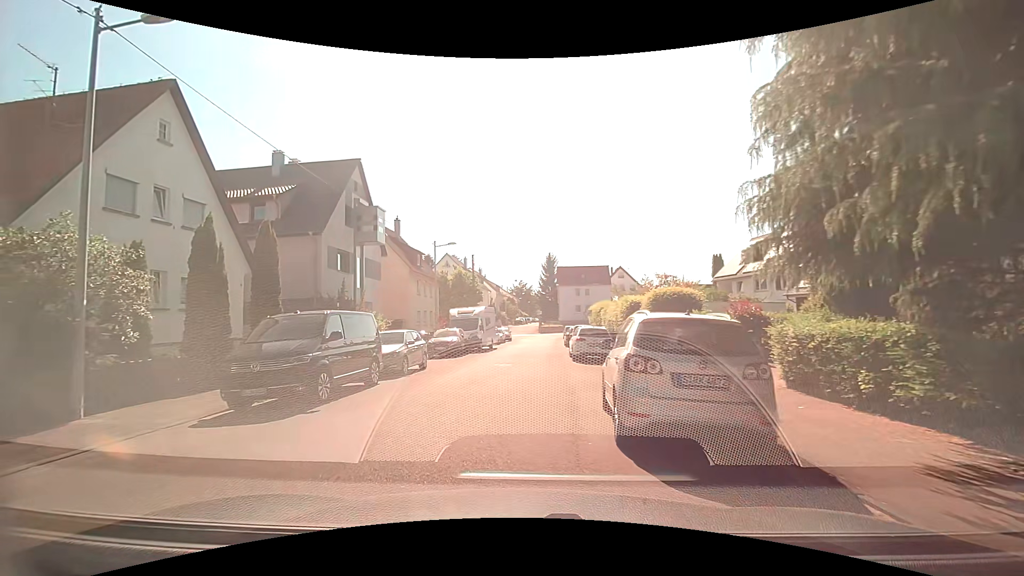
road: residential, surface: asphalt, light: Day
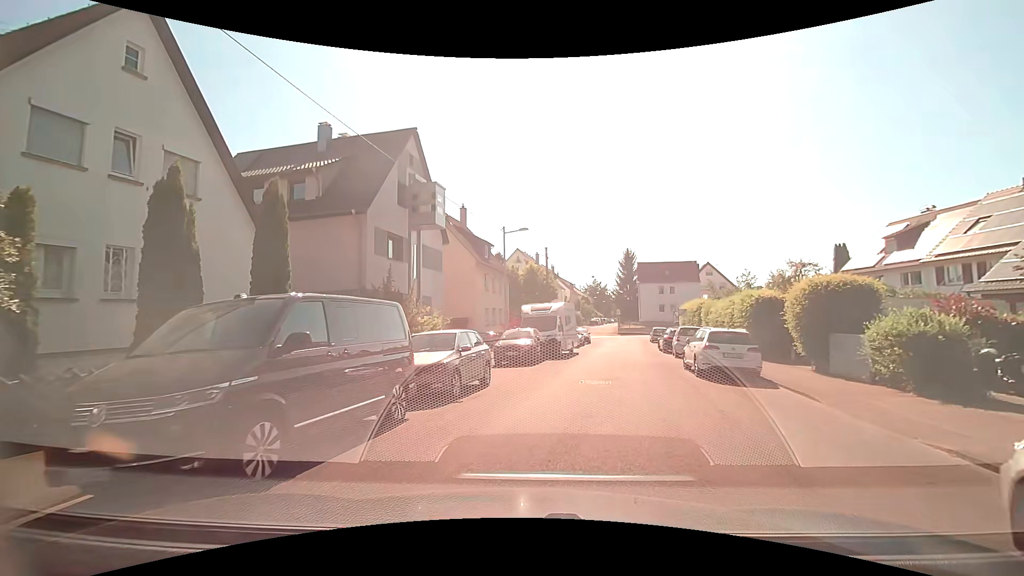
(-0.8, +5.8) m; -11°
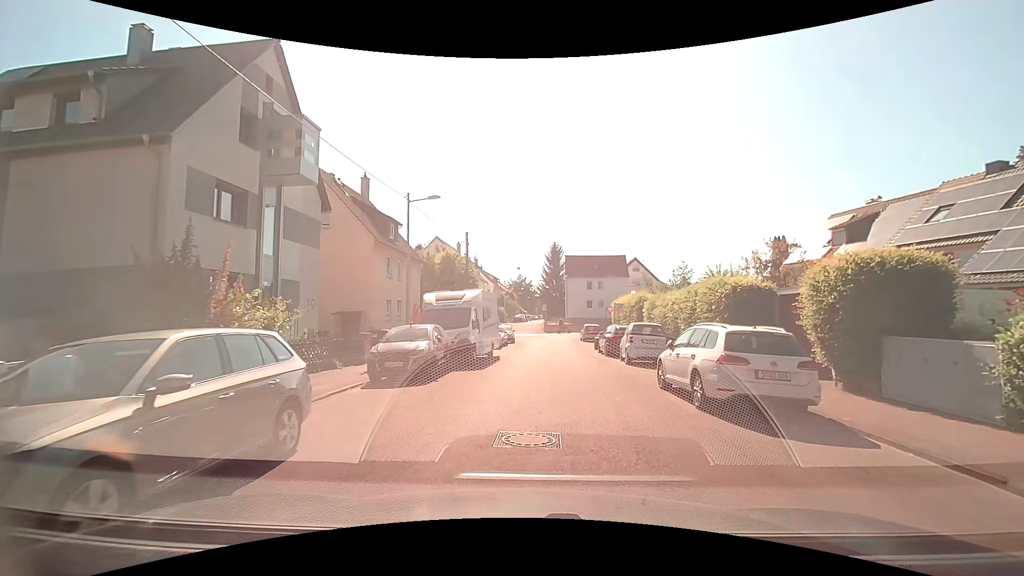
(+0.5, +6.9) m; +7°
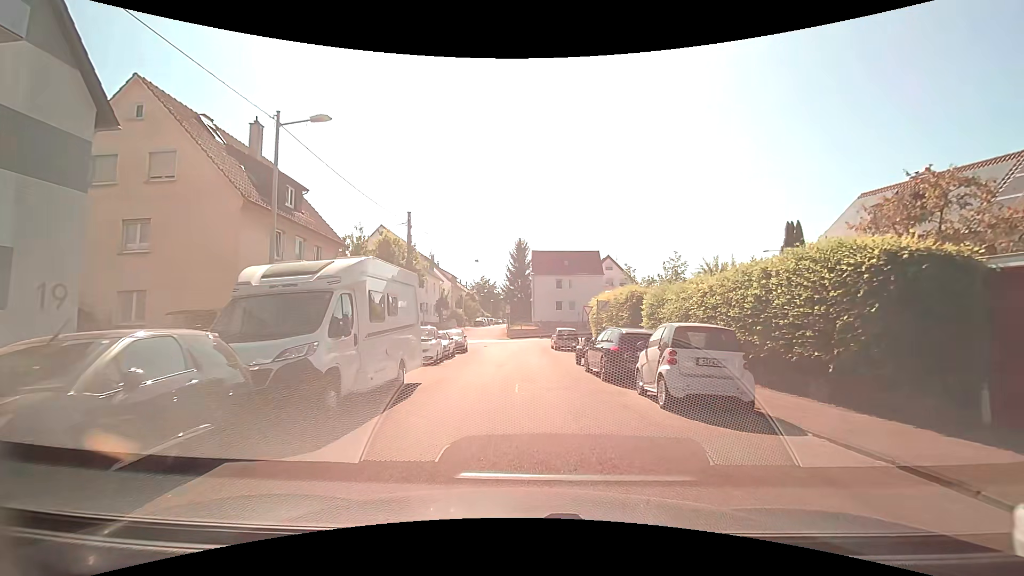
(+0.7, +9.7) m; +5°
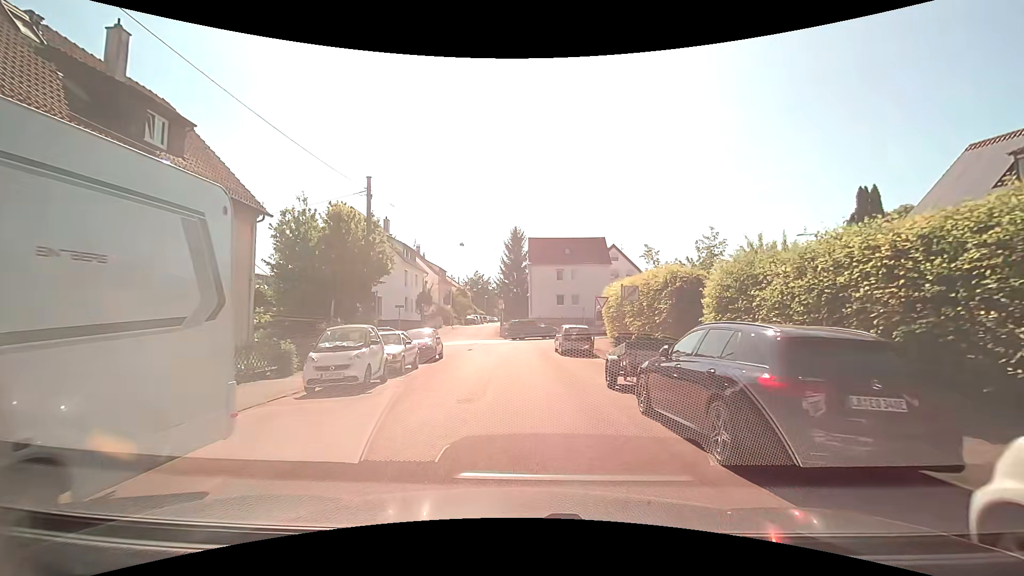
(+0.1, +8.6) m; +1°
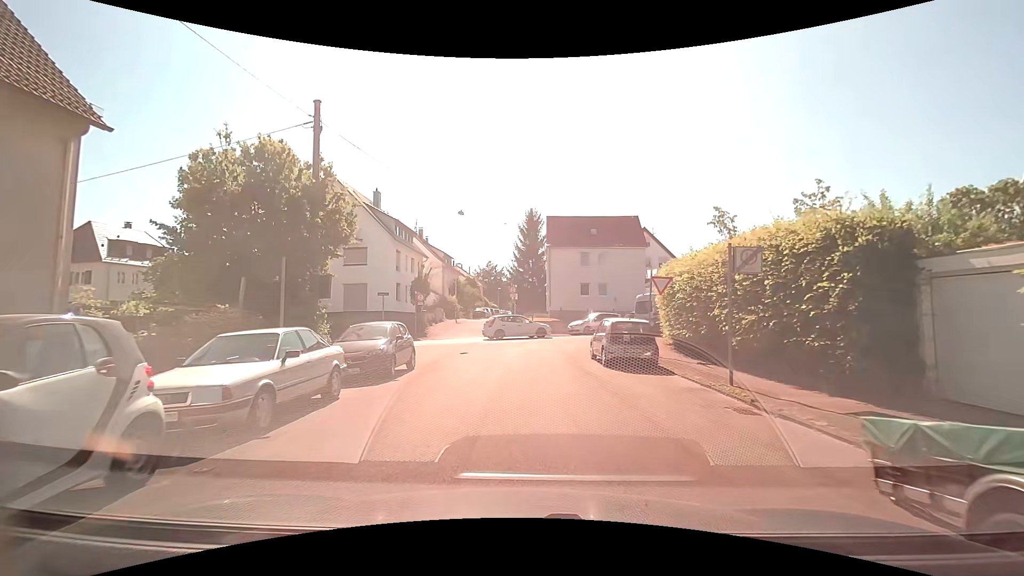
(-0.2, +9.3) m; -2°
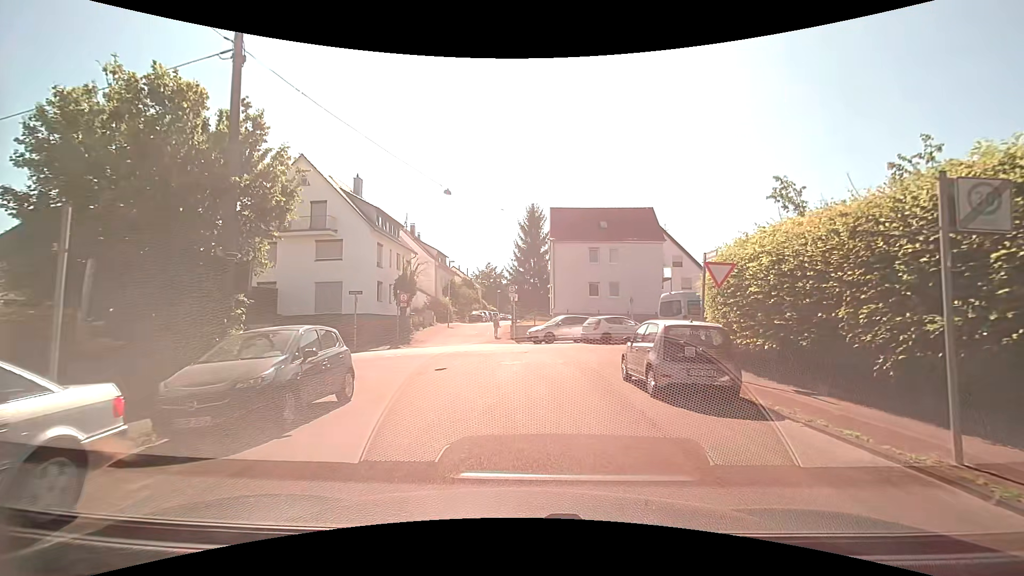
(0.0, +5.5) m; -1°
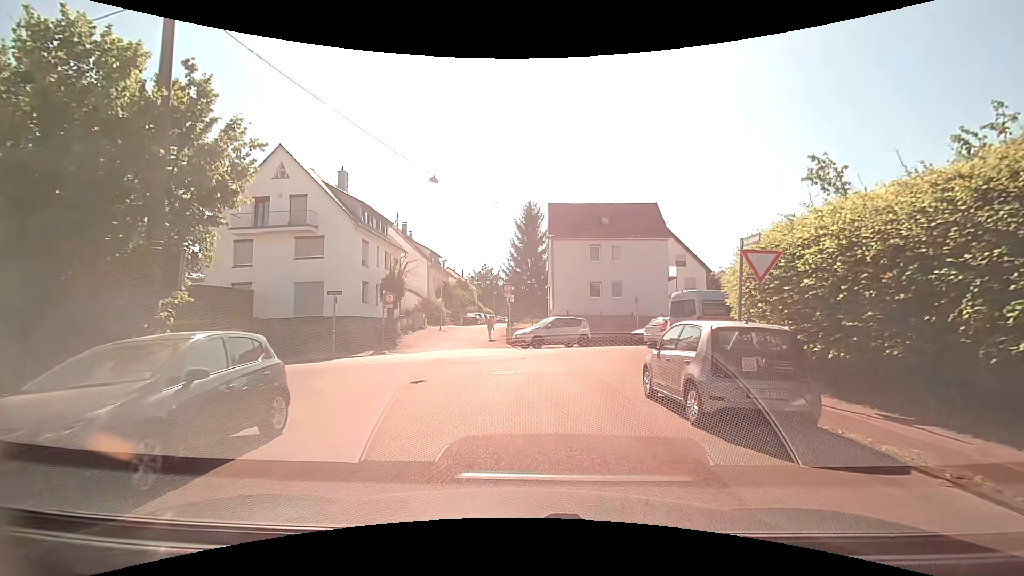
(+0.1, +2.6) m; +1°
